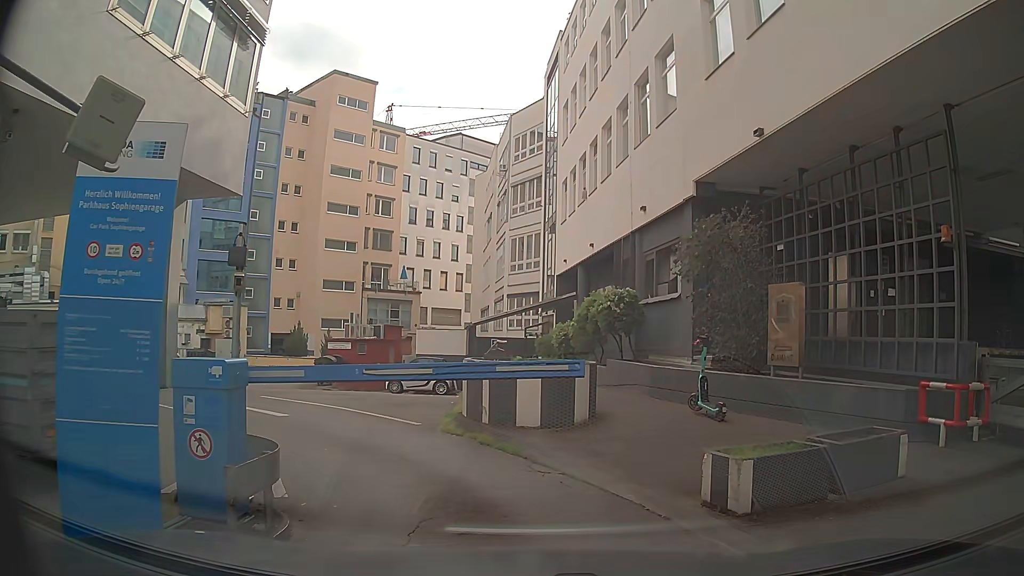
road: service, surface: asphalt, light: Day
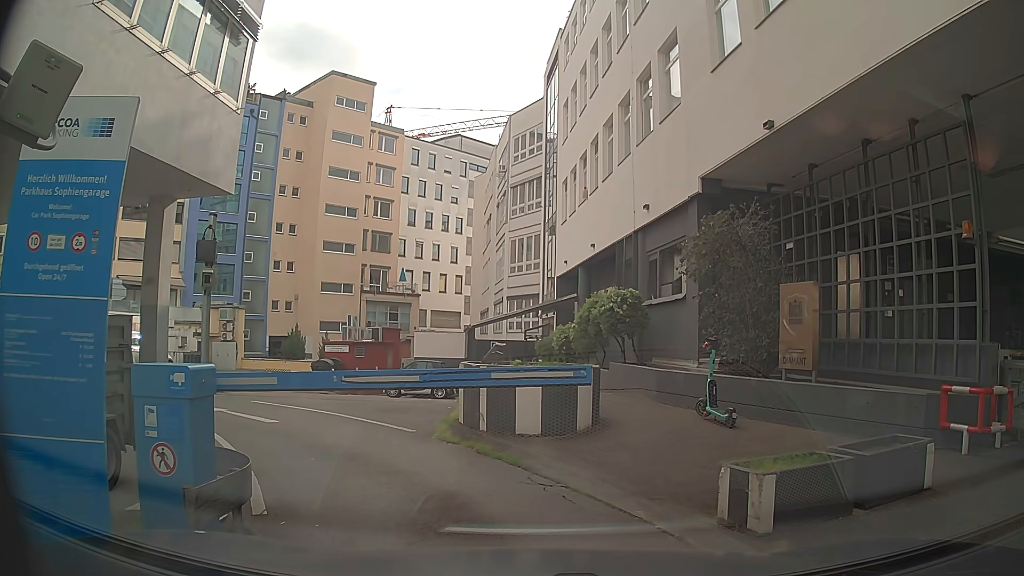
(0.0, +0.5) m; 0°
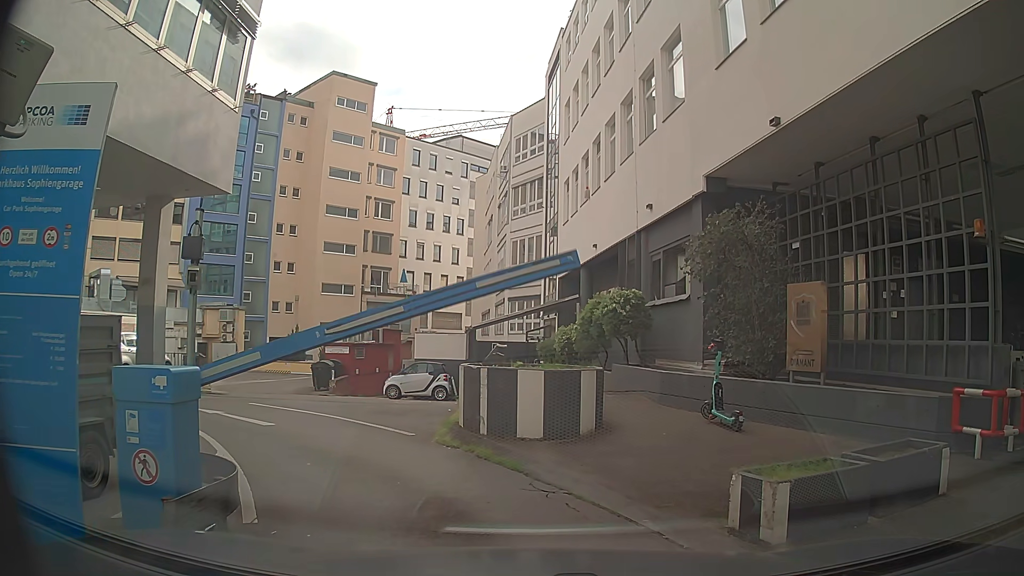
(0.0, +0.2) m; 0°
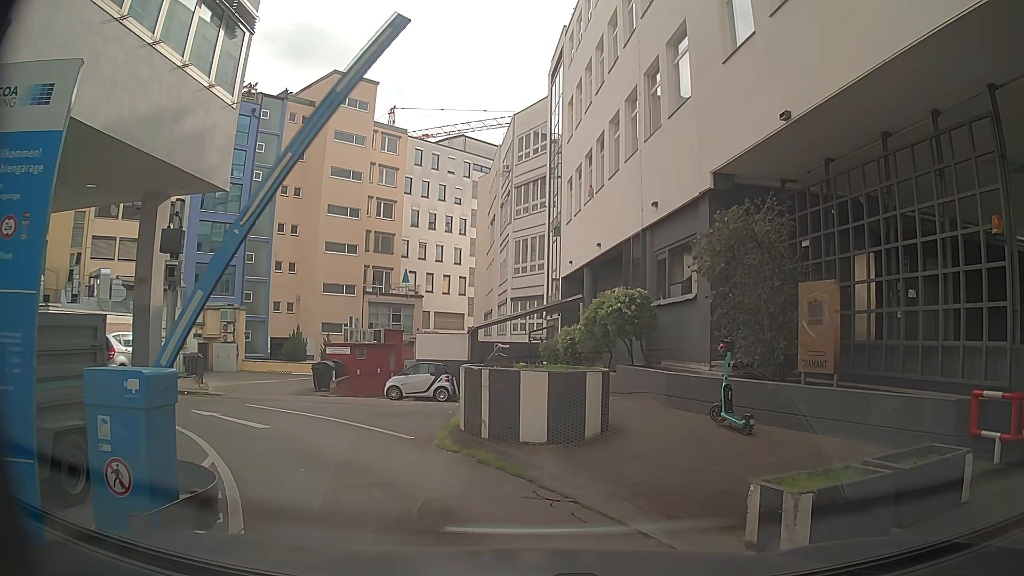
(0.0, +0.4) m; 0°
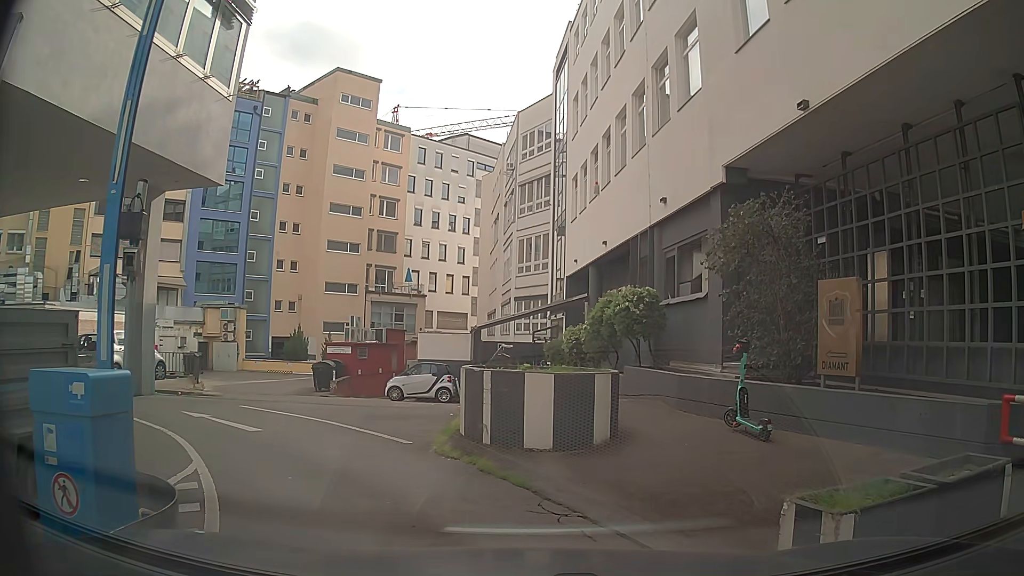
(0.0, +0.6) m; 0°
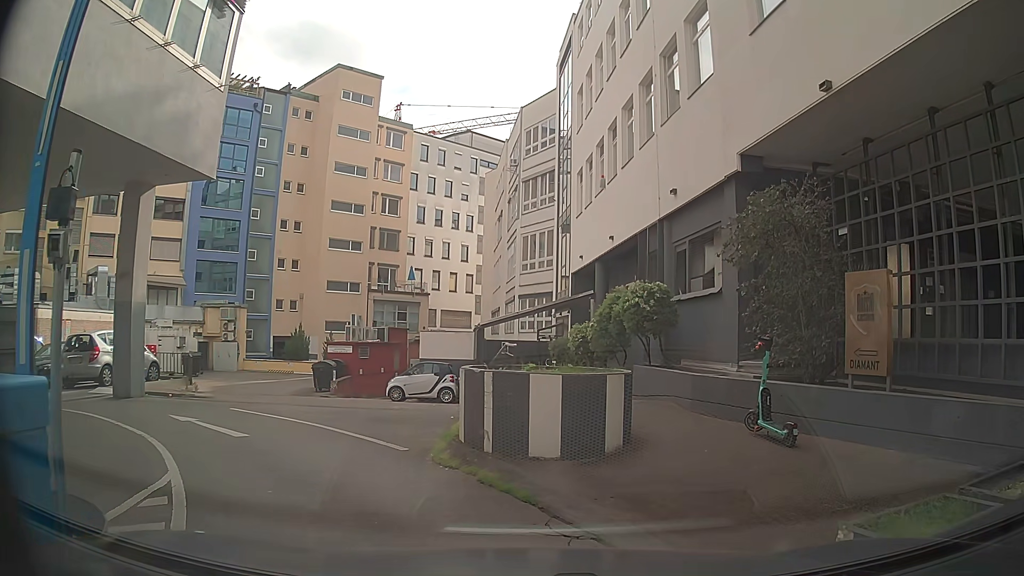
(0.0, +0.7) m; 0°
